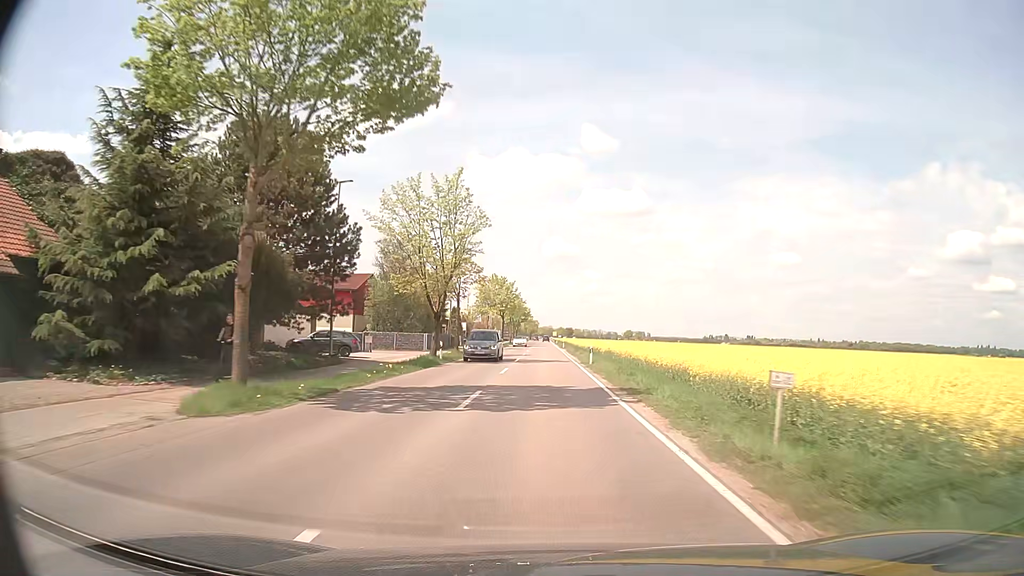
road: secondary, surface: asphalt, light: Day
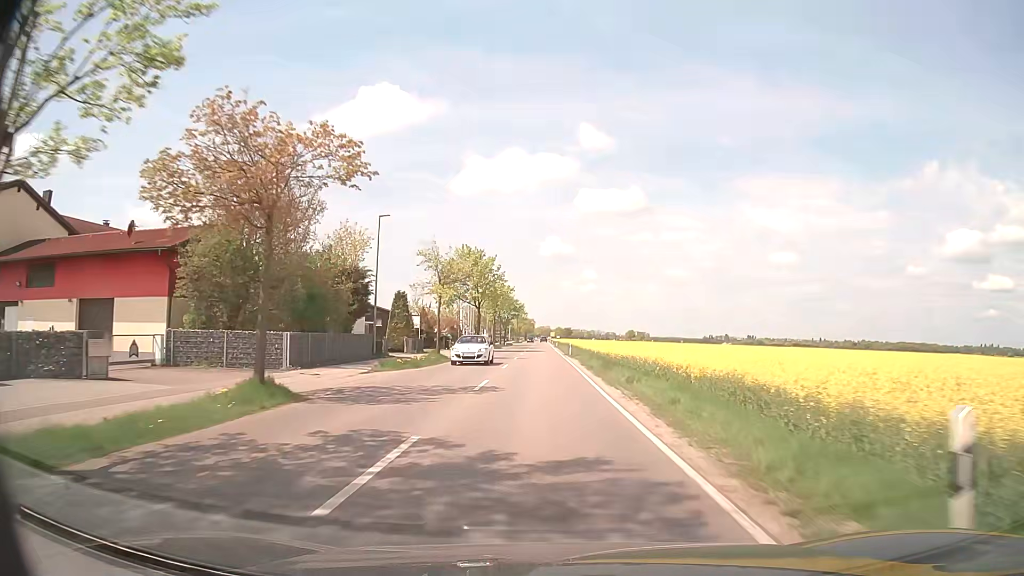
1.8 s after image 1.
(0.0, +31.4) m; 0°
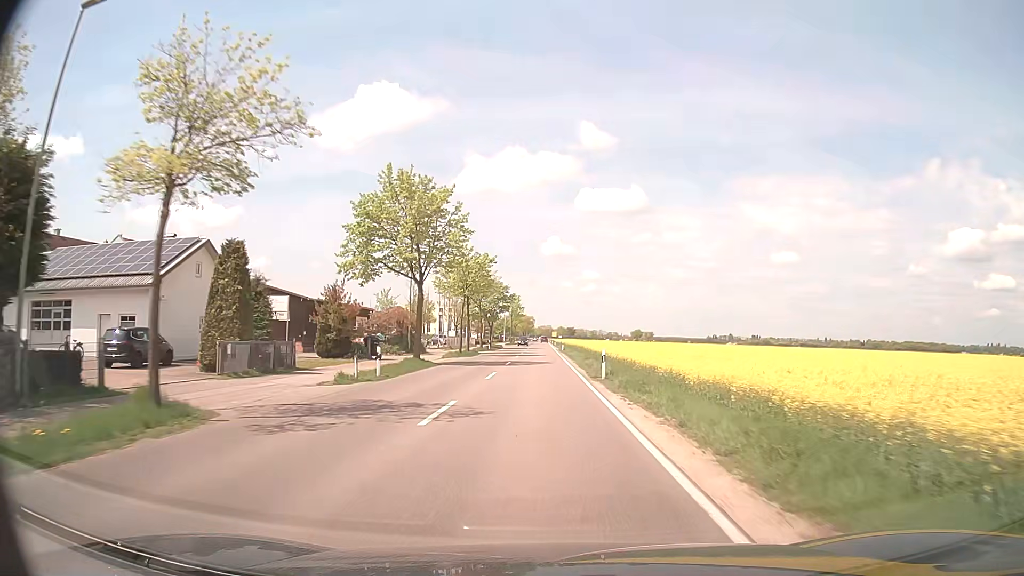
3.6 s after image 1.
(0.0, +30.7) m; 0°
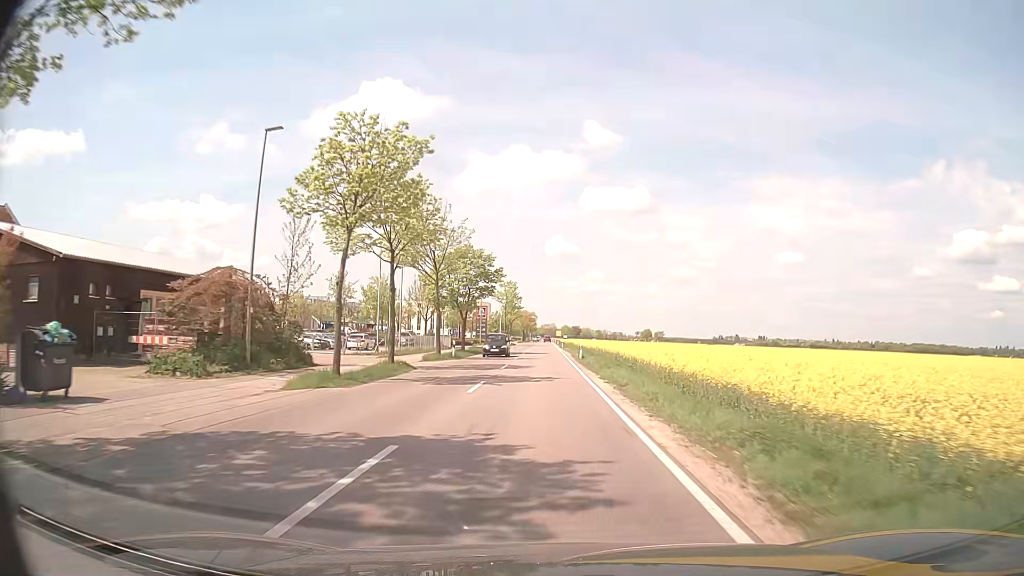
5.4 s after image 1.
(-0.2, +30.1) m; 0°
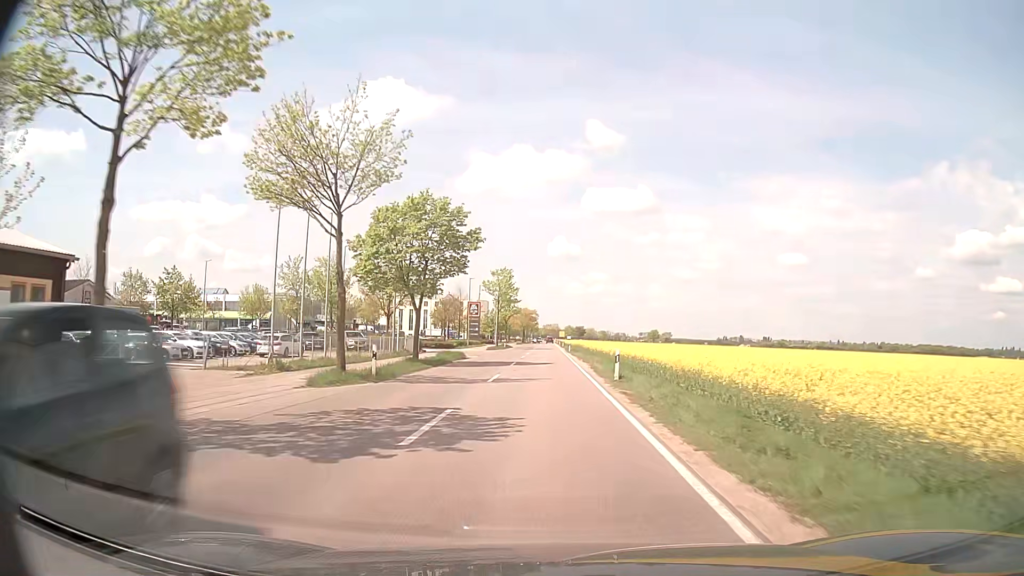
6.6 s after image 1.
(0.0, +19.8) m; 0°
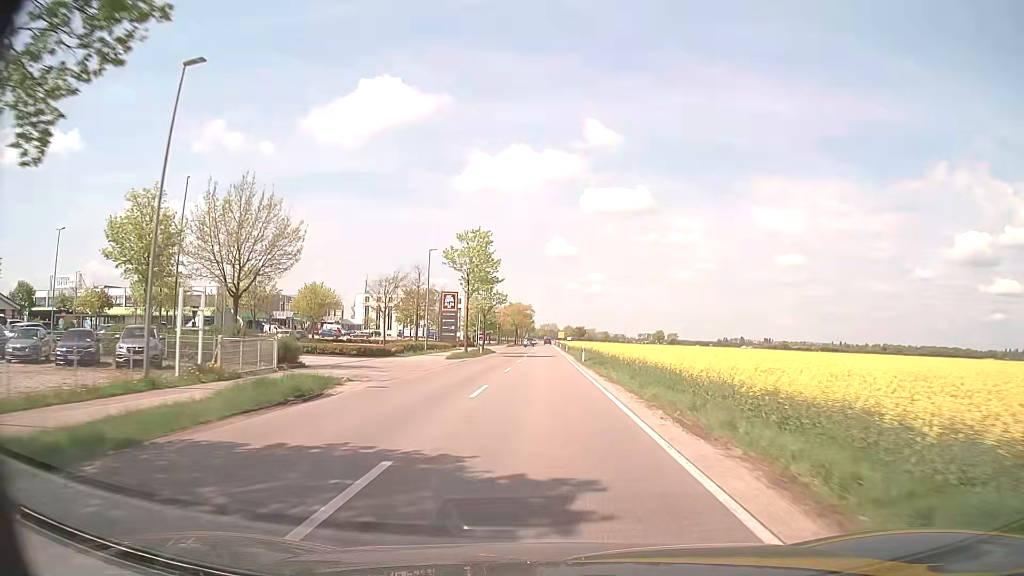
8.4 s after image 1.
(+0.1, +29.2) m; 0°
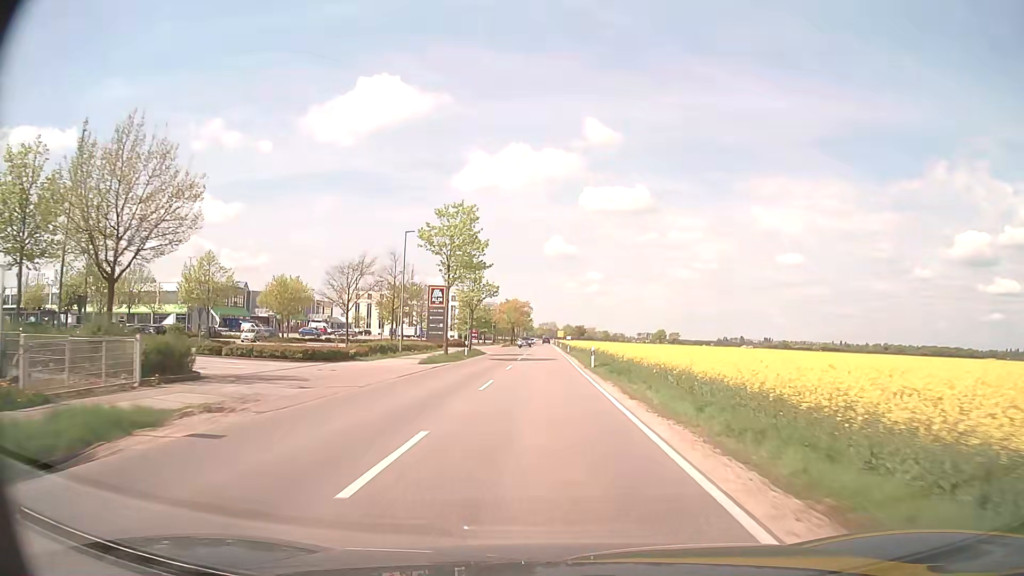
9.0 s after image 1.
(0.0, +9.6) m; 0°
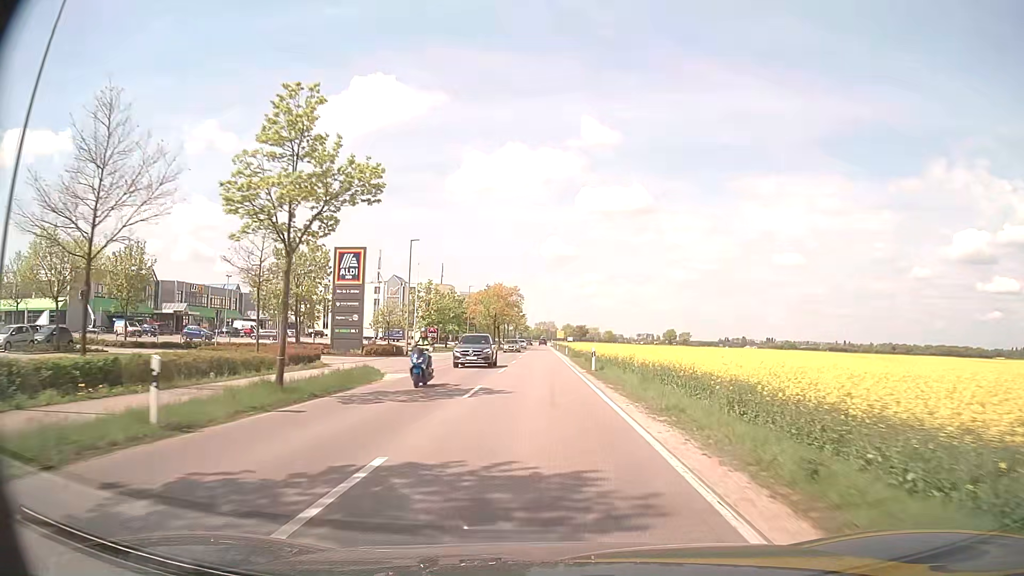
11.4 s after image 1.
(+0.1, +38.1) m; 0°
